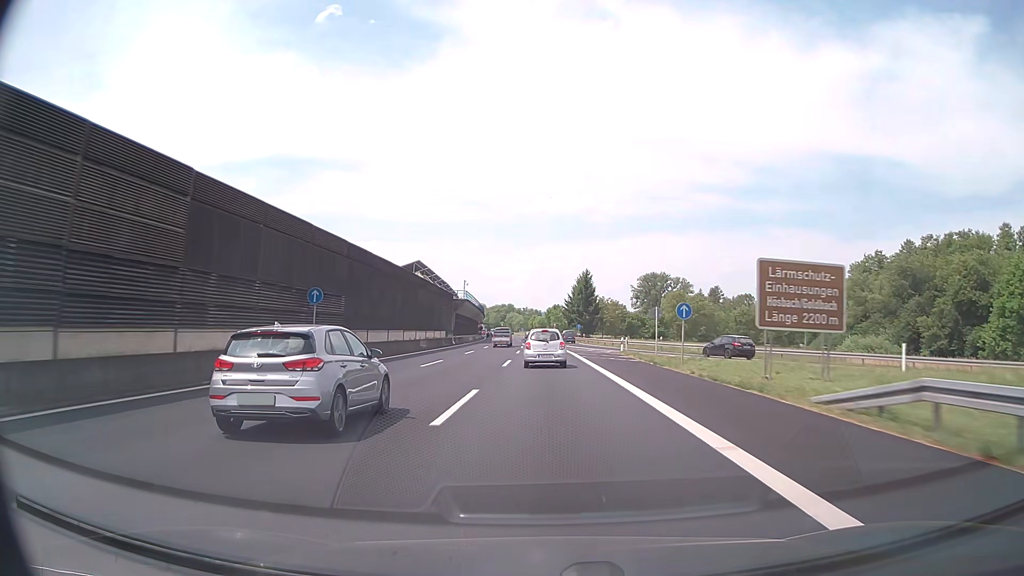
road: motorway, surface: asphalt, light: Day
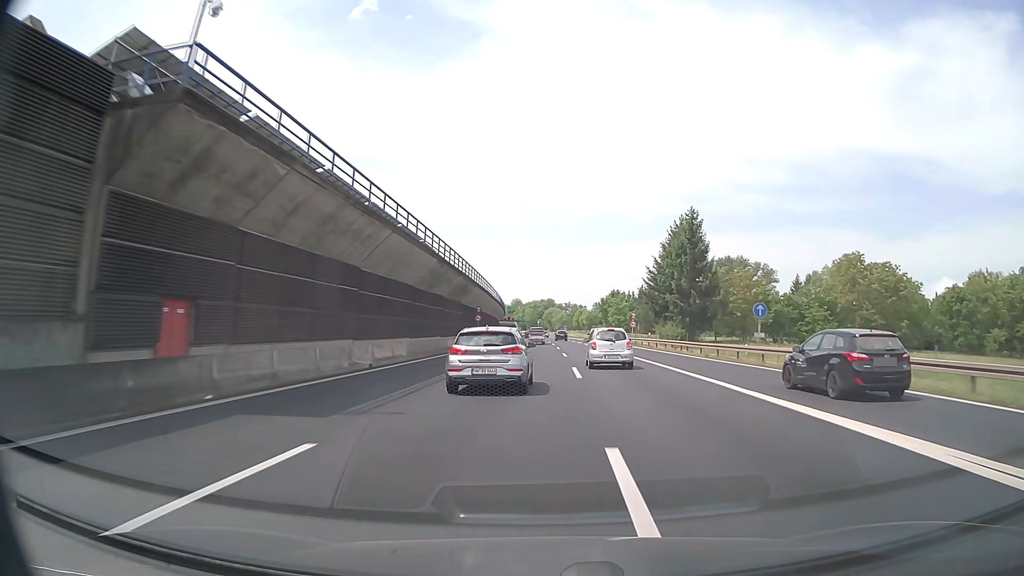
(-2.7, +80.2) m; -4°
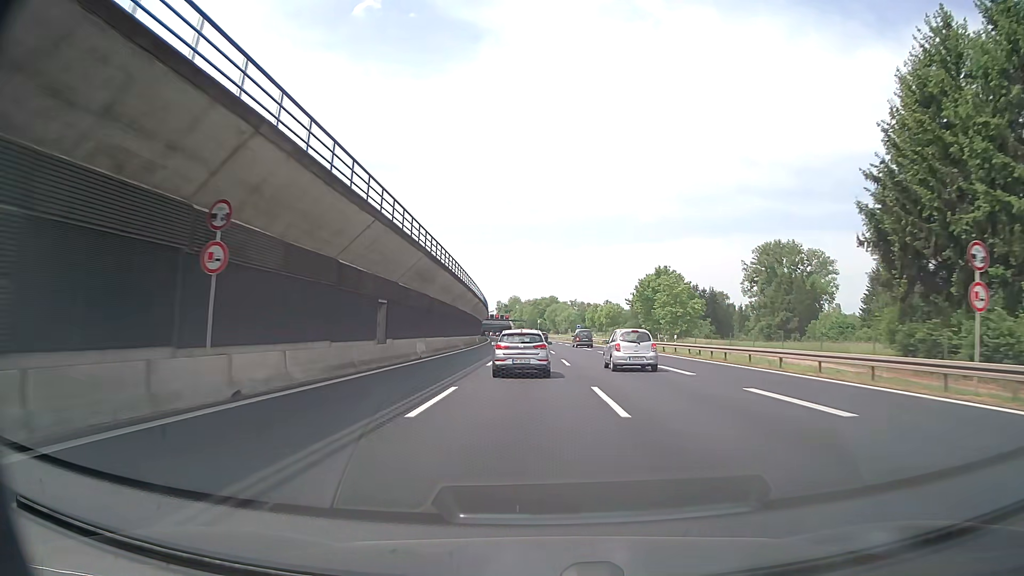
(0.0, +63.1) m; 0°
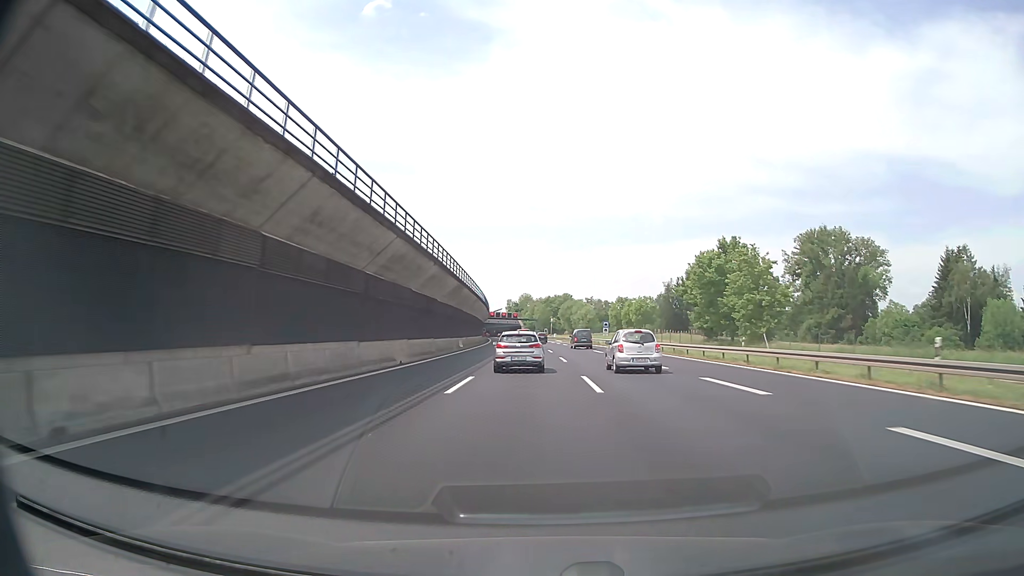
(-0.1, +31.6) m; -1°
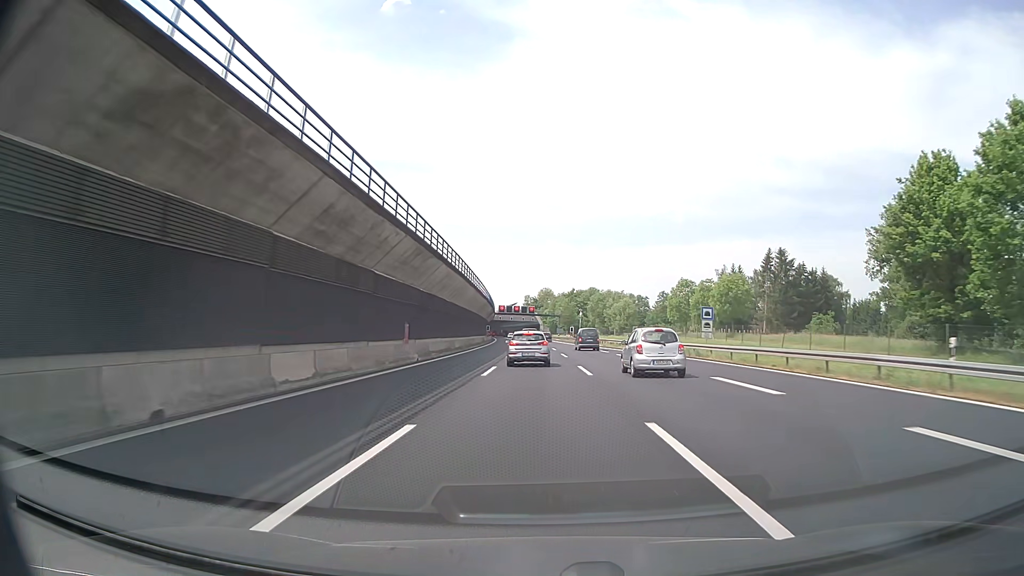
(-0.8, +47.9) m; -2°
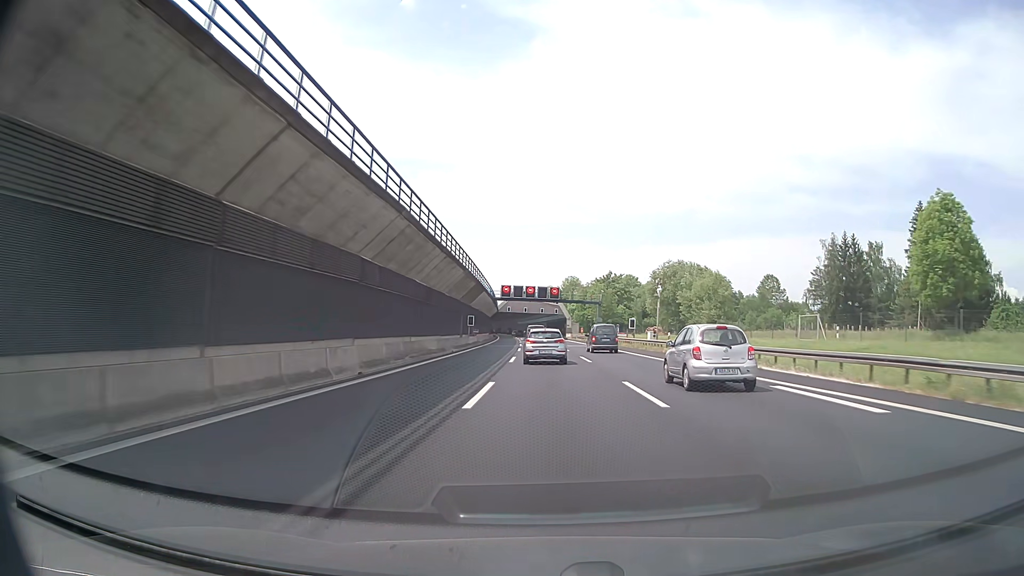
(-1.3, +63.9) m; -2°
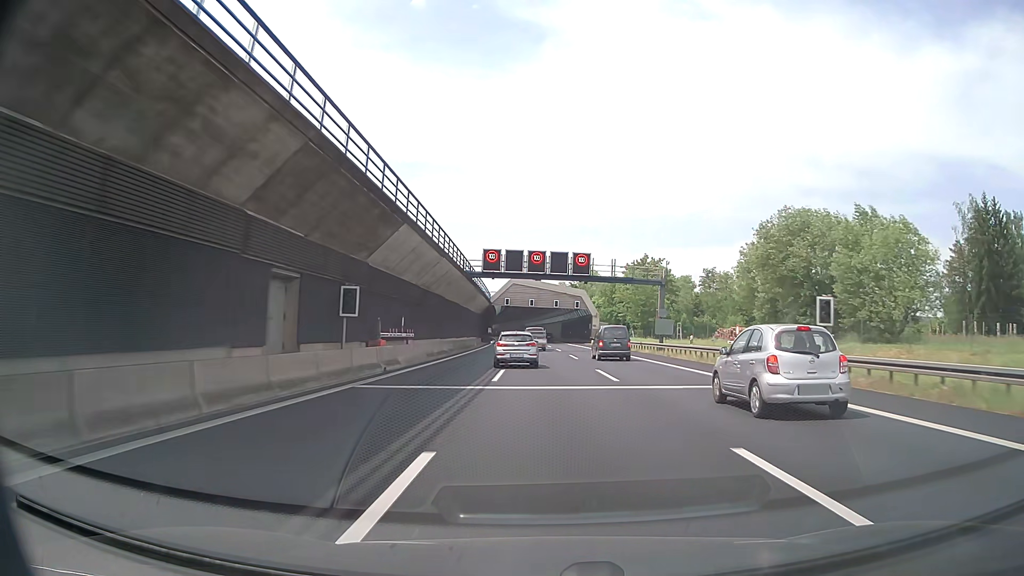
(-0.4, +46.5) m; -1°
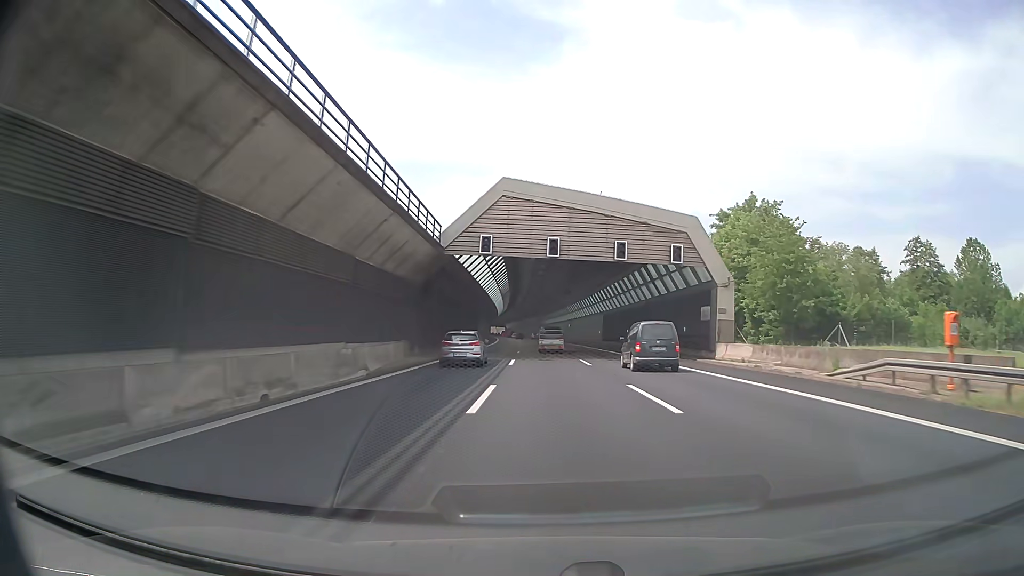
(-1.1, +62.3) m; -2°
(0, +10) (0, +20) (0, +30) (0, +40) (-1, +50) (-1, +60) (-1, +70) (-2, +80) (-2, +90) (-3, +100) m
